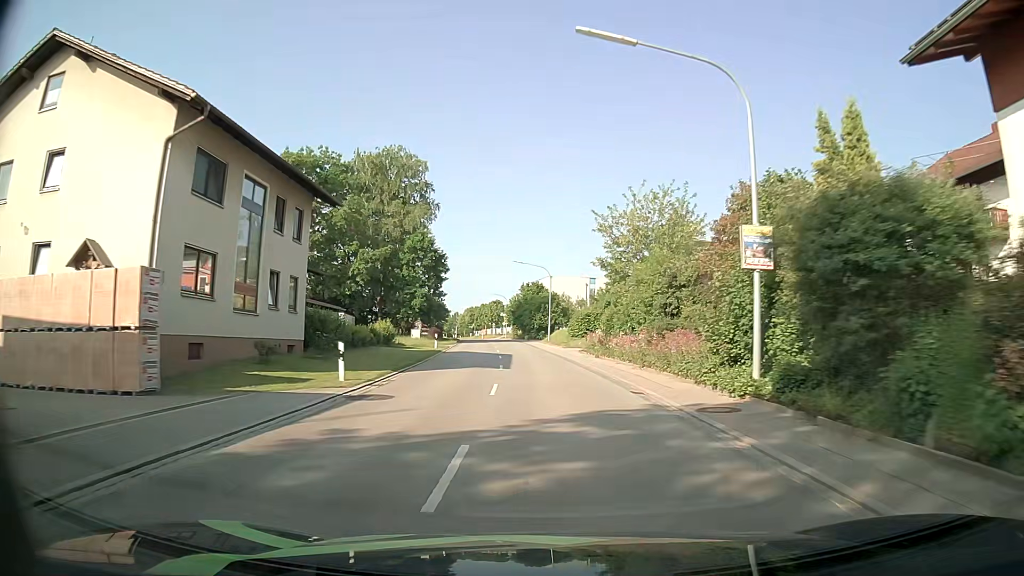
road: secondary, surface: asphalt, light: Day
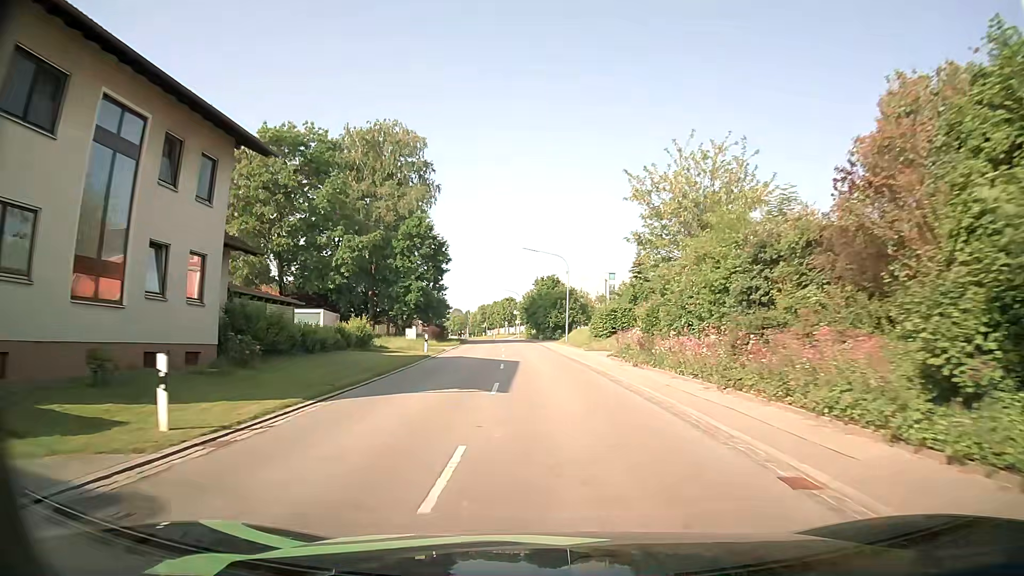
(-0.1, +9.1) m; -1°
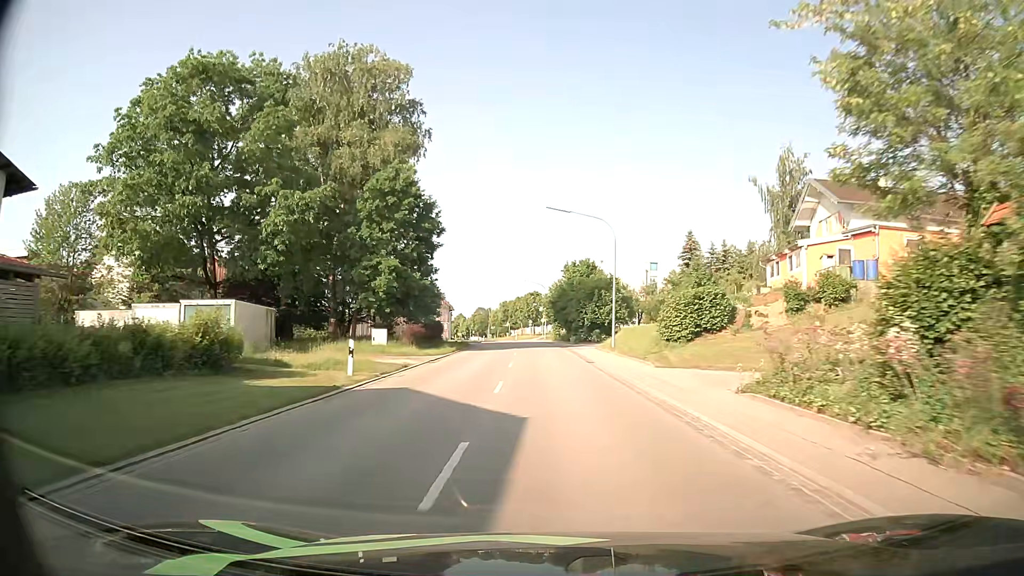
(-0.4, +17.9) m; -2°
